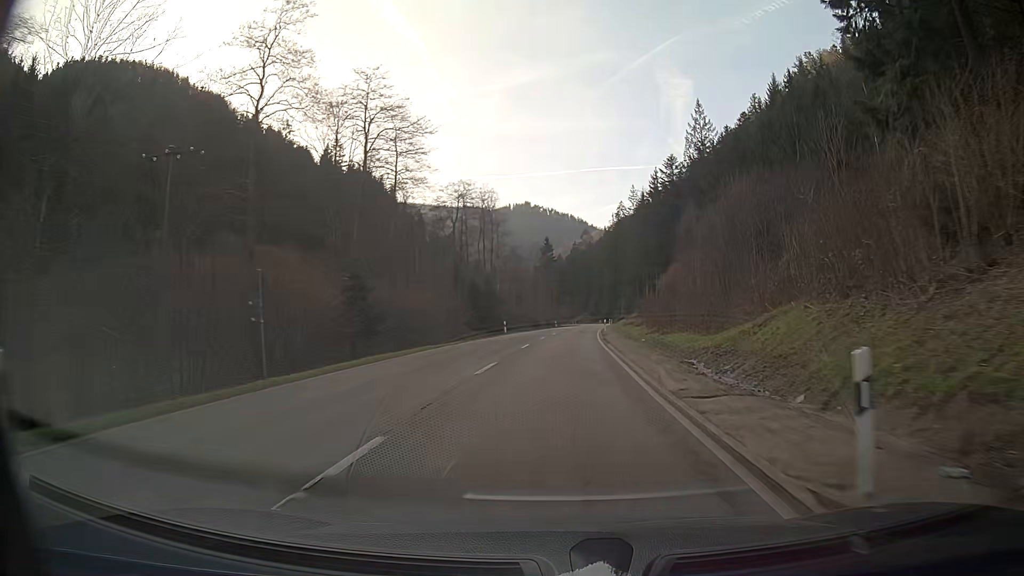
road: secondary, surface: asphalt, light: Day
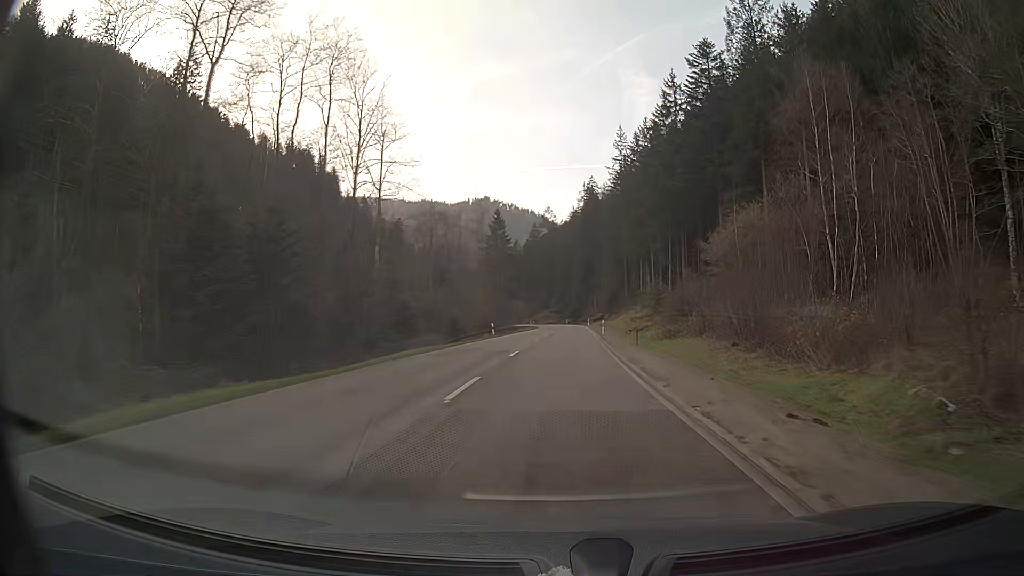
(+1.0, +52.4) m; +3°
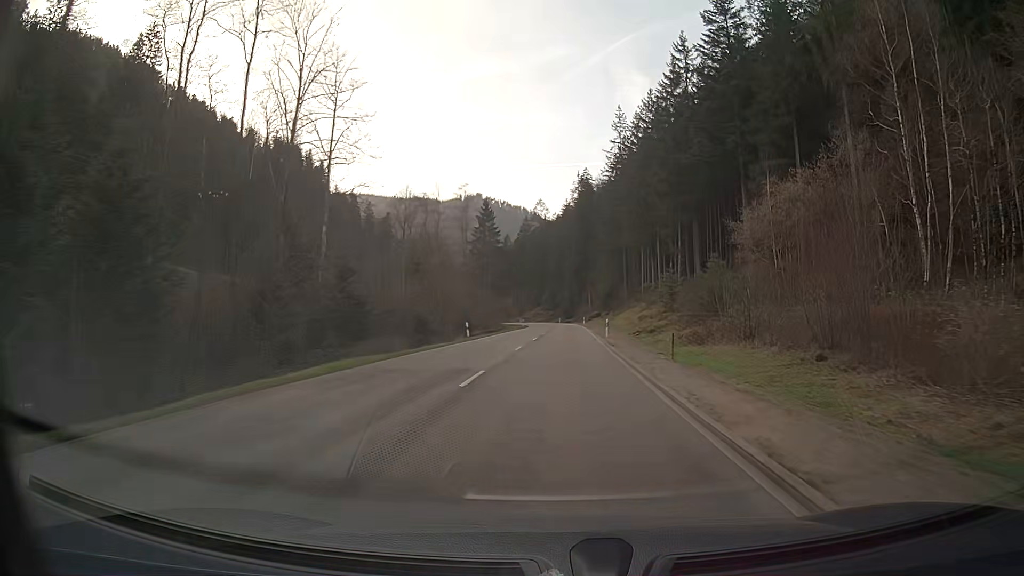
(+0.1, +10.5) m; +1°
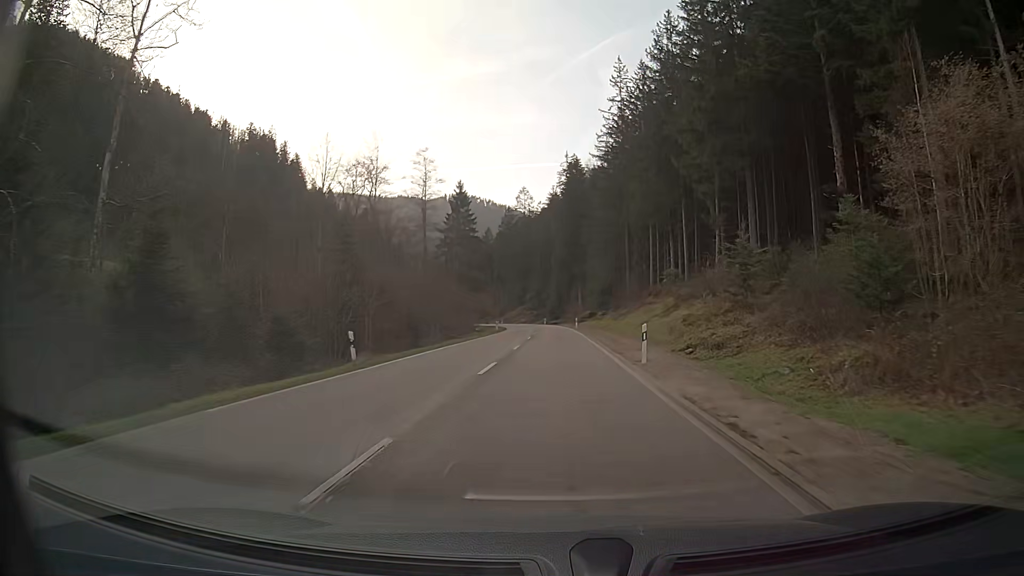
(+0.2, +21.0) m; +1°
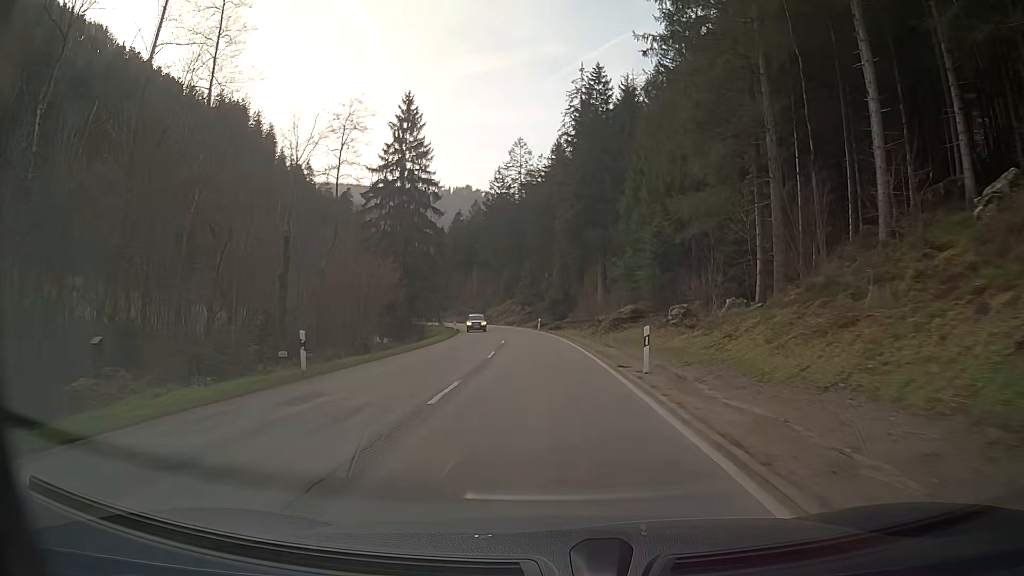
(0.0, +53.6) m; -1°
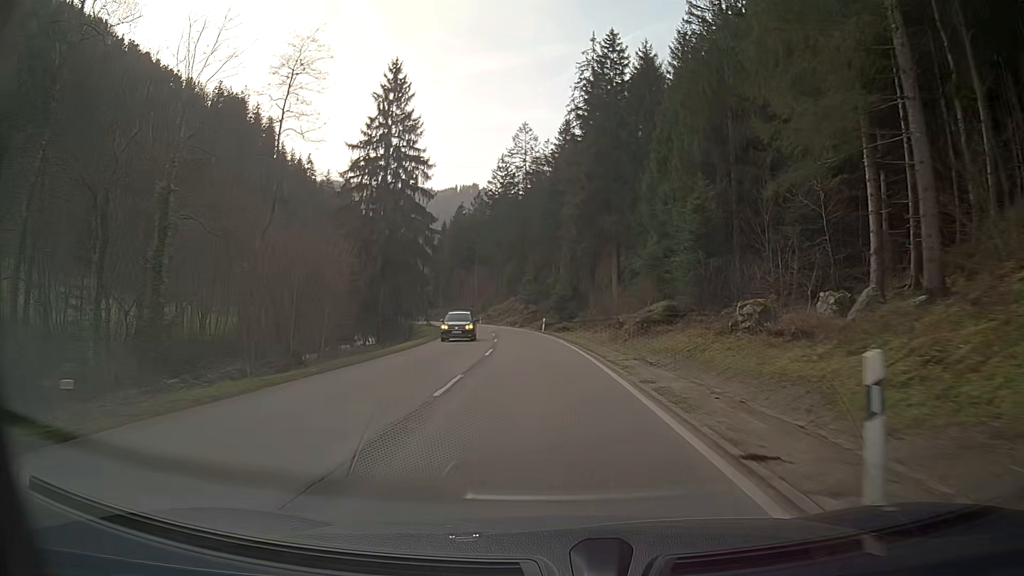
(-0.1, +11.1) m; -1°
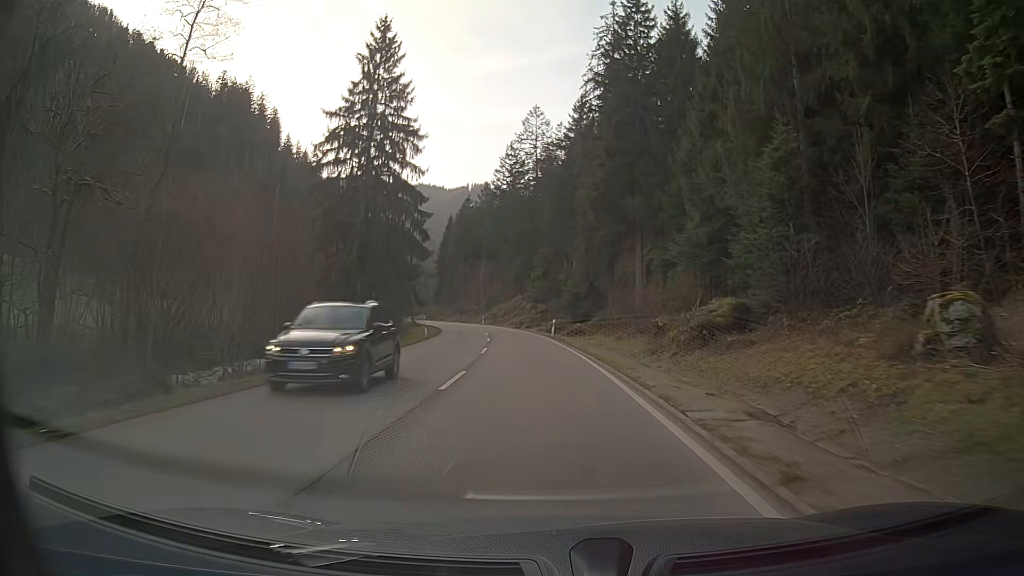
(-0.1, +11.2) m; -1°
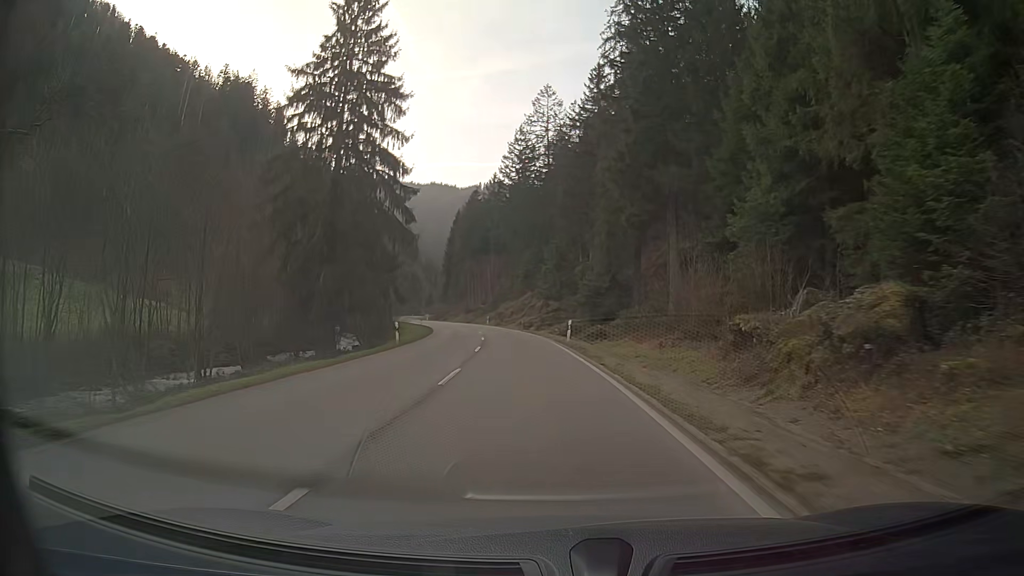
(-0.1, +11.3) m; -1°
